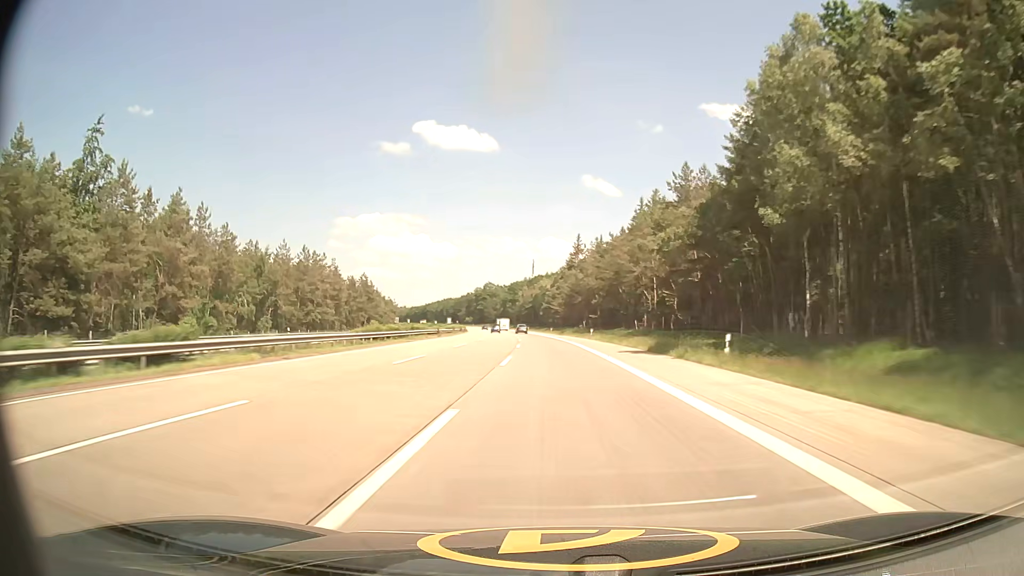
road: motorway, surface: asphalt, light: Day
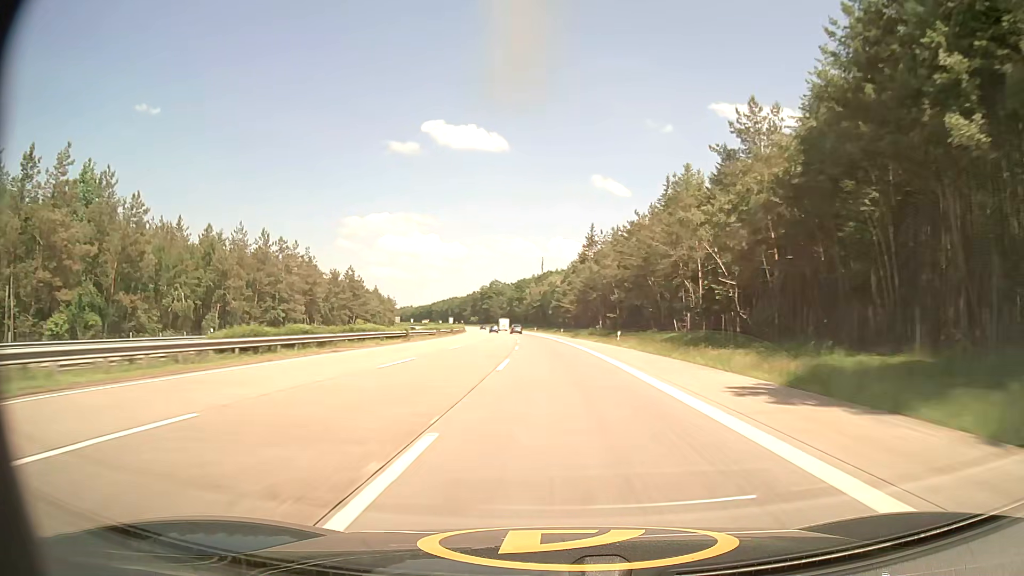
(-0.1, +20.0) m; -1°
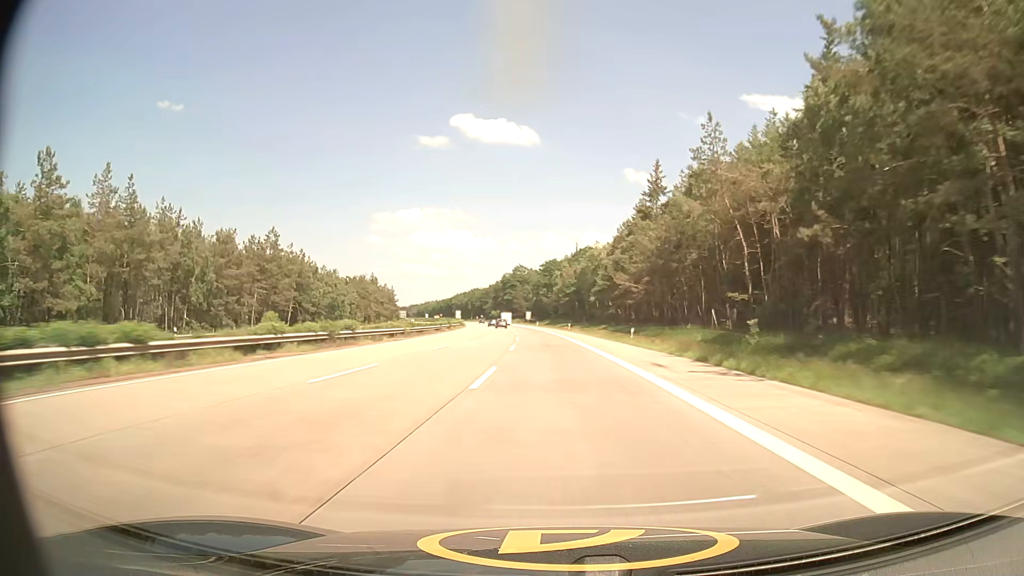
(-1.3, +60.3) m; -3°
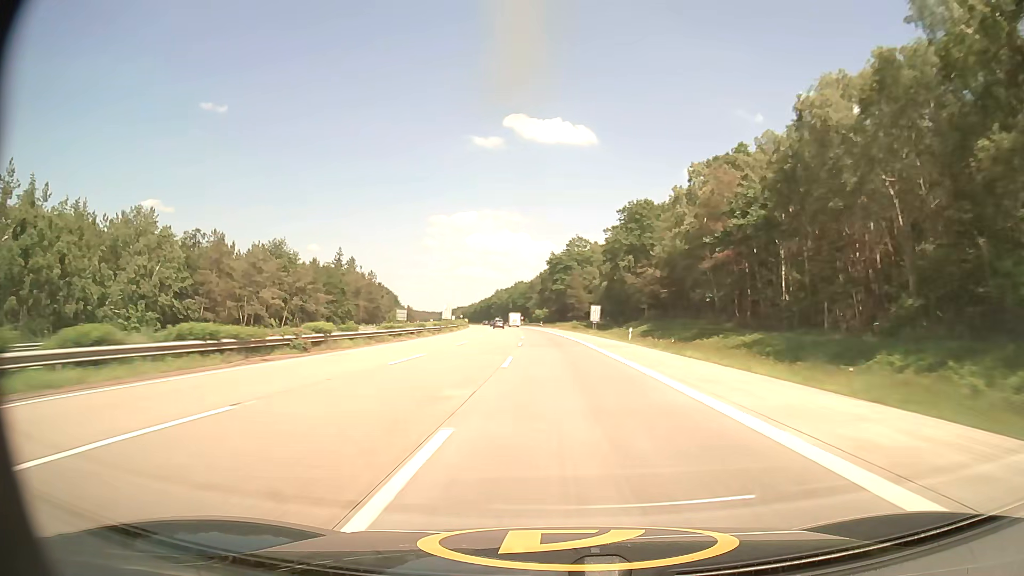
(-4.6, +100.9) m; -5°
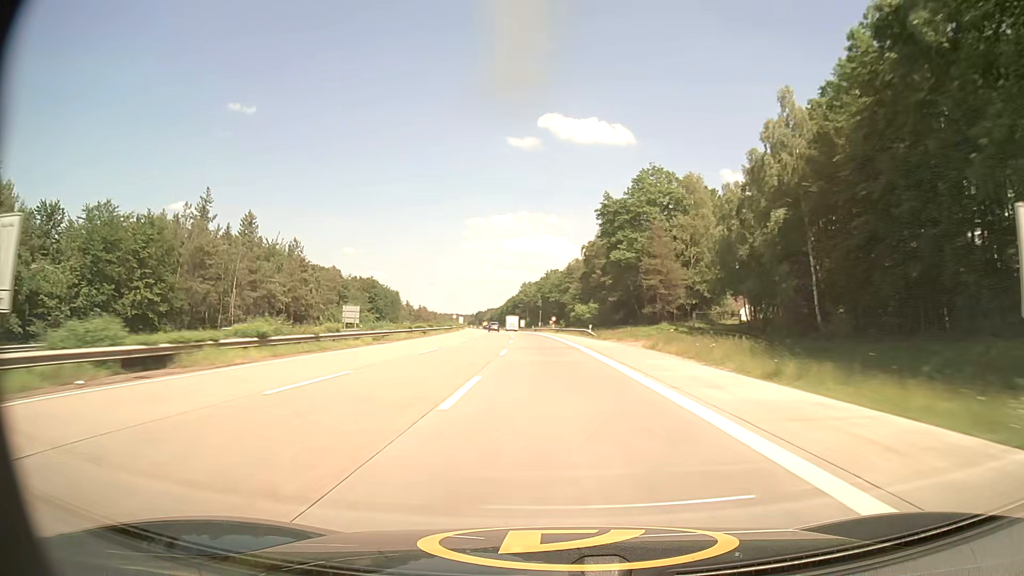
(-2.2, +81.5) m; -3°
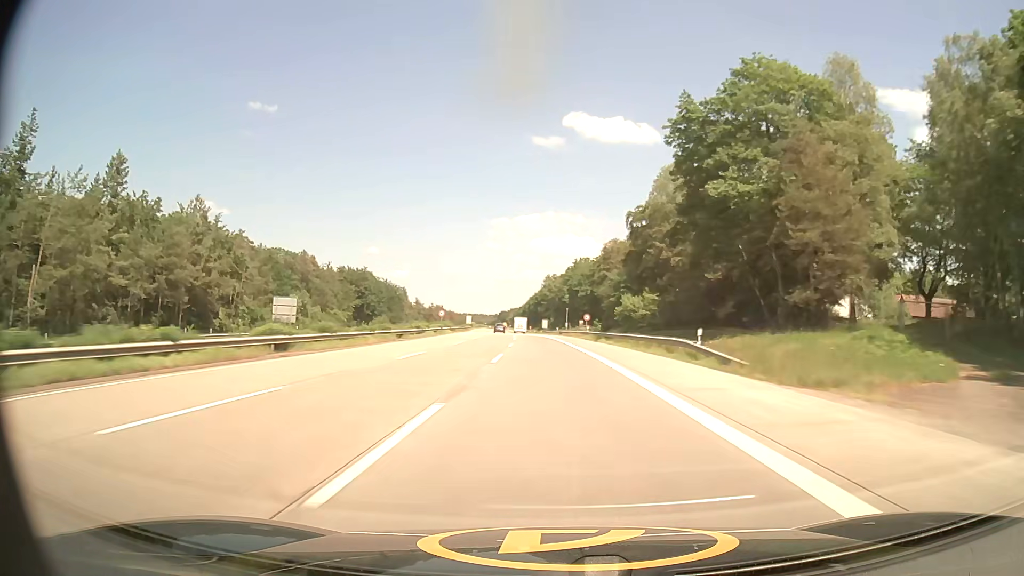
(-0.9, +41.0) m; -2°
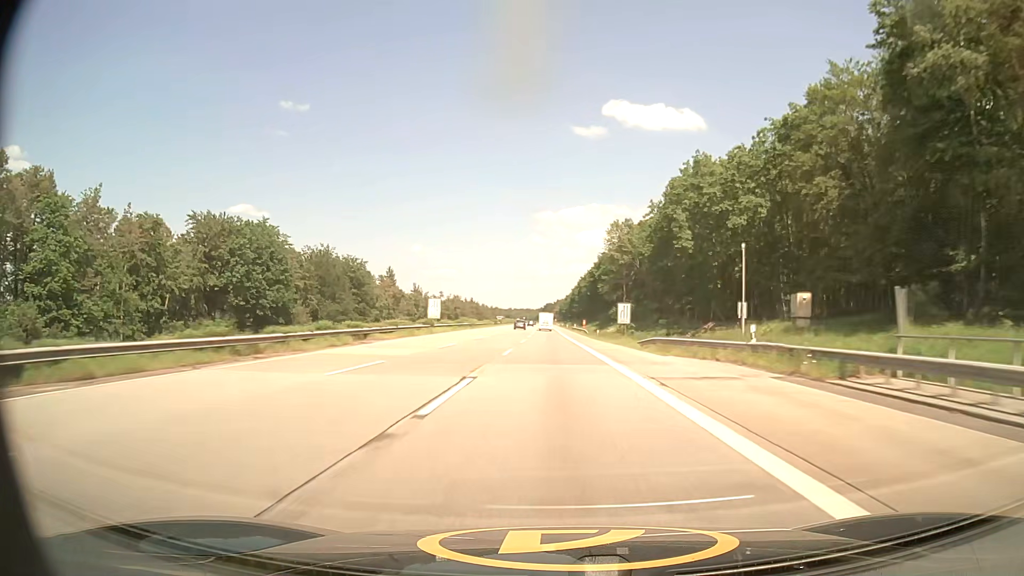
(-4.0, +102.7) m; -4°
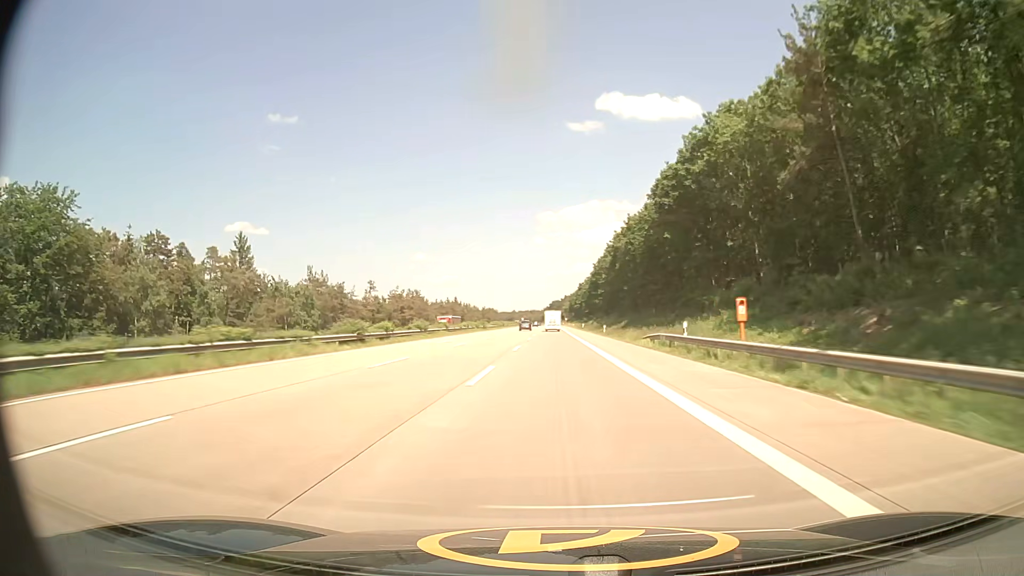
(-1.1, +102.9) m; -1°
(0, +10) (0, +20) (0, +30) (0, +40) (0, +50) (0, +60) (0, +70) (0, +80) (0, +90) (0, +100) m
